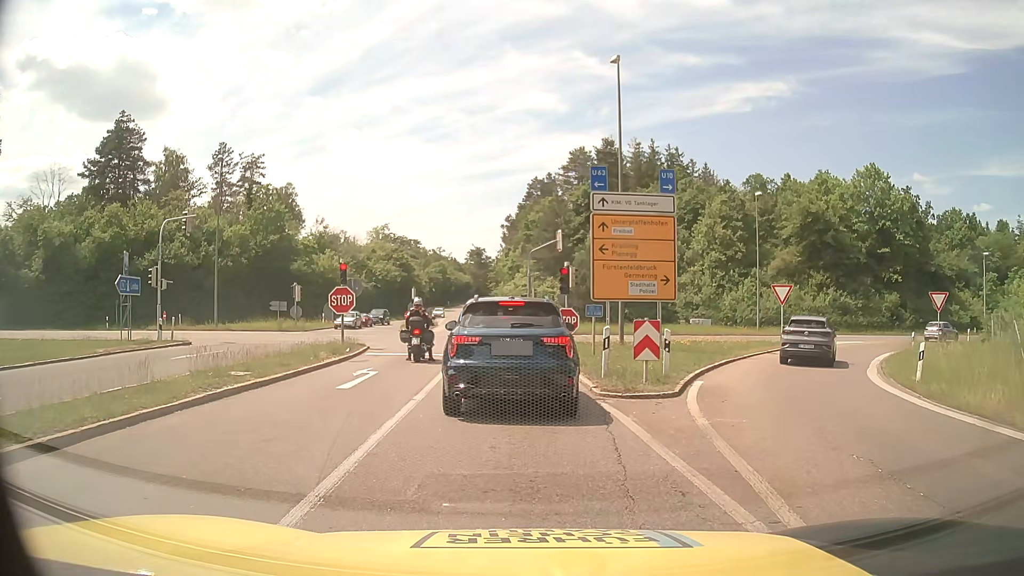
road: motorway_link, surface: asphalt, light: Day
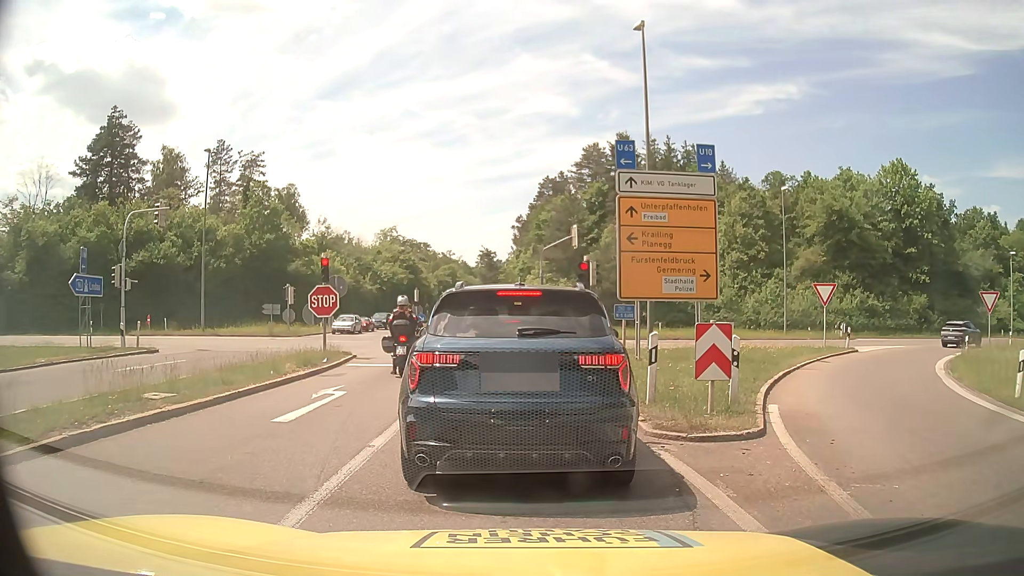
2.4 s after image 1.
(-0.1, +3.7) m; -3°
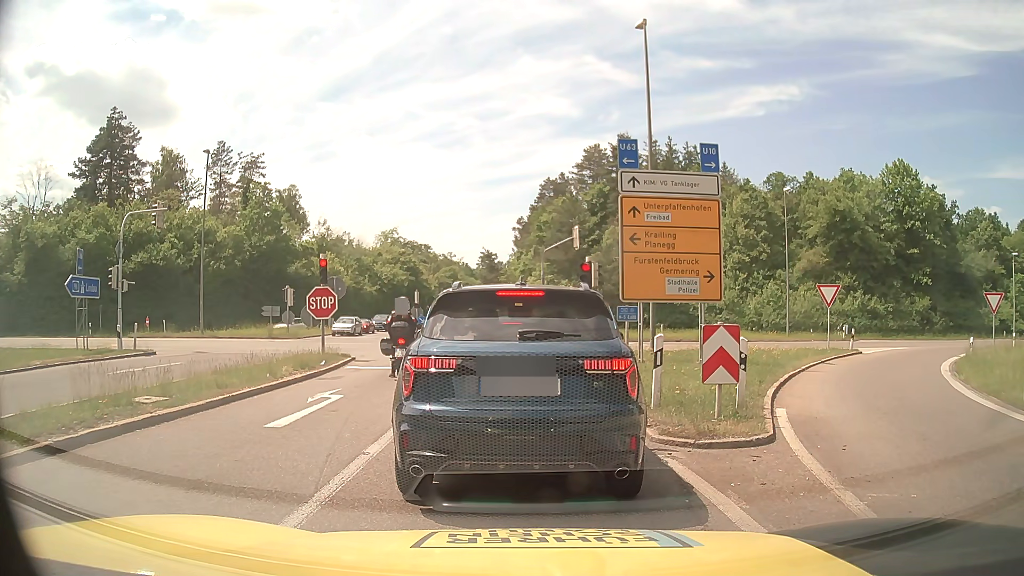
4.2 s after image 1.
(0.0, +0.4) m; 0°
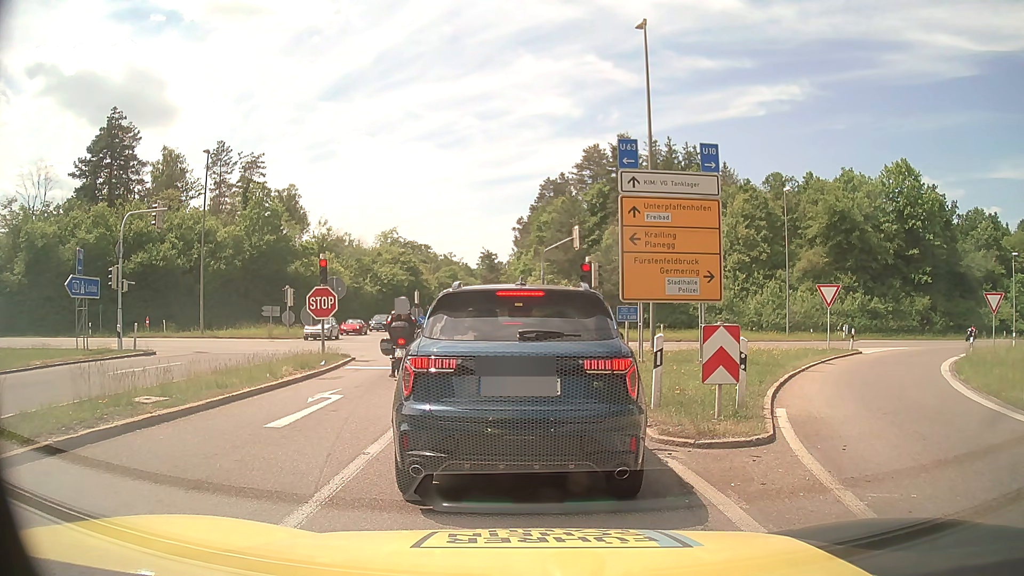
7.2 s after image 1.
(0.0, 0.0) m; 0°
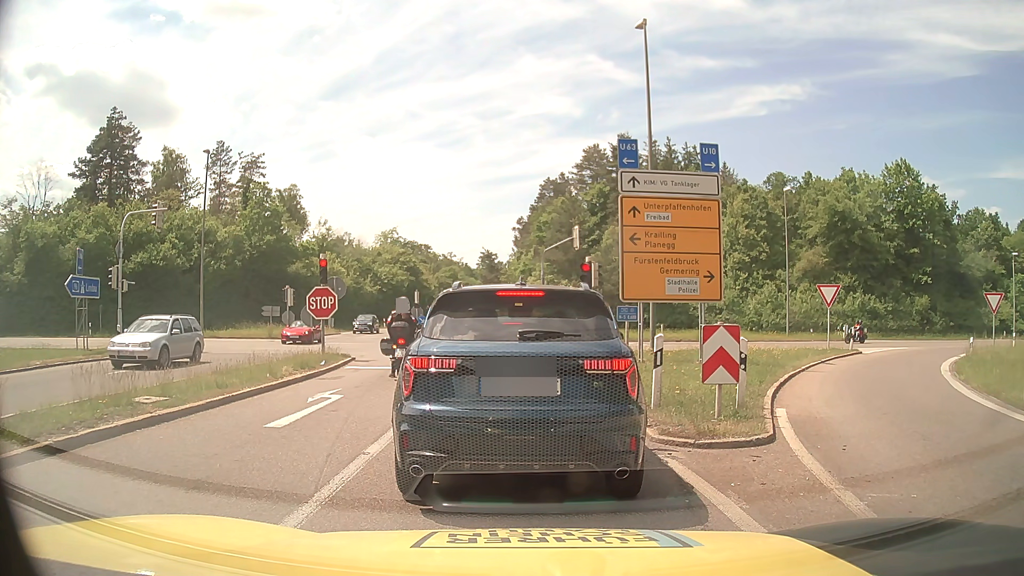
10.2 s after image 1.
(0.0, 0.0) m; 0°
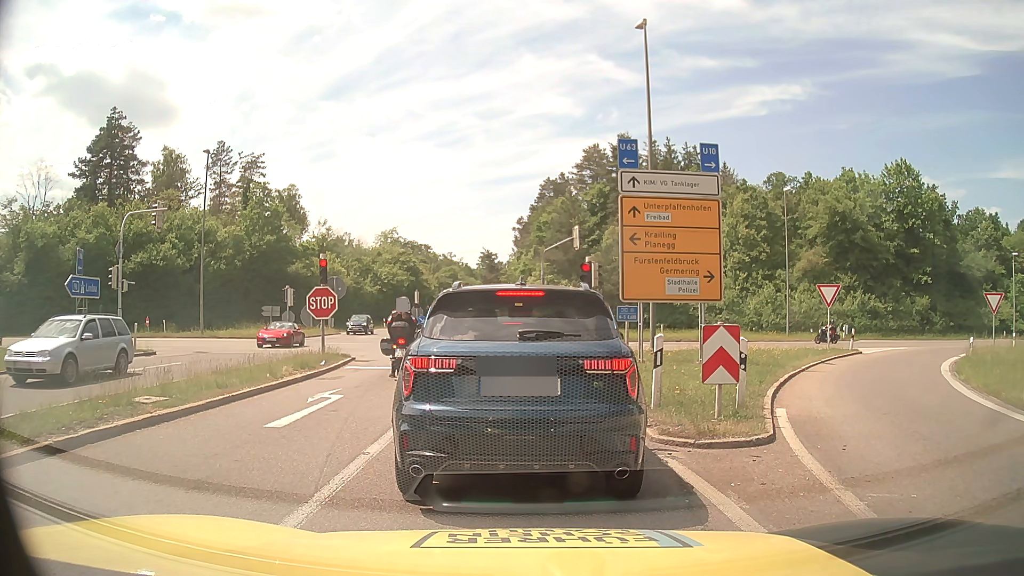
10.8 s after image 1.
(0.0, 0.0) m; 0°
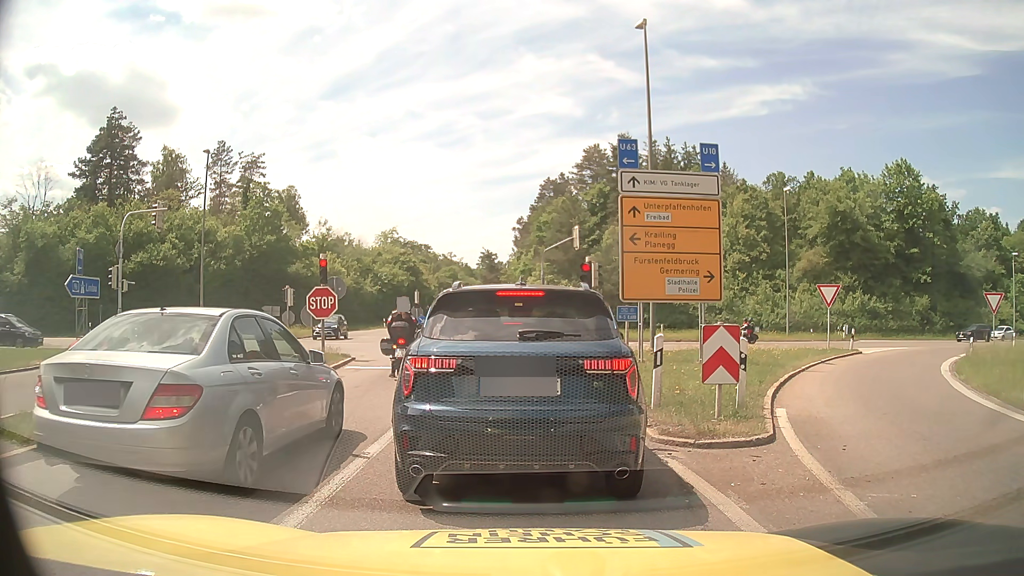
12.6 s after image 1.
(0.0, 0.0) m; 0°
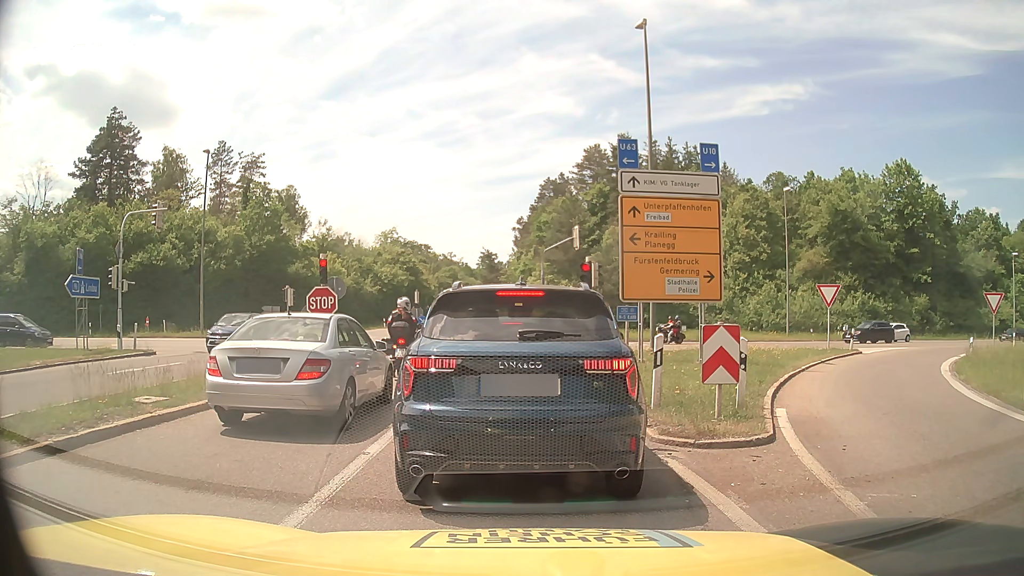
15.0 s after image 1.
(0.0, 0.0) m; 0°
(0, +10) (0, +20) (-1, +30) (-2, +40) (-2, +50) (-3, +60) (-4, +70) (-5, +80) (-6, +90) (-6, +100) m
